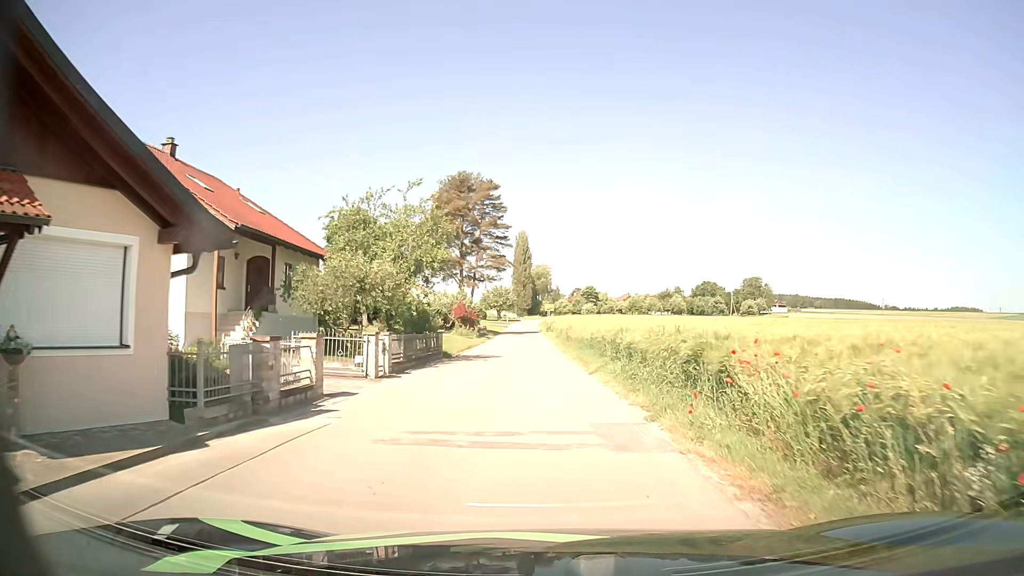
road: unclassified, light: Day
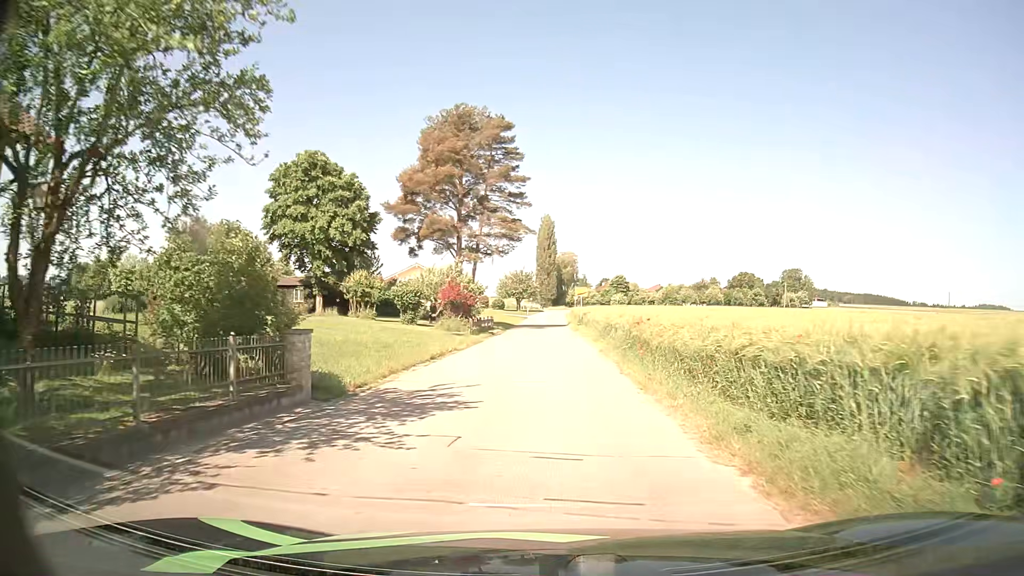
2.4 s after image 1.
(-0.5, +21.0) m; -2°
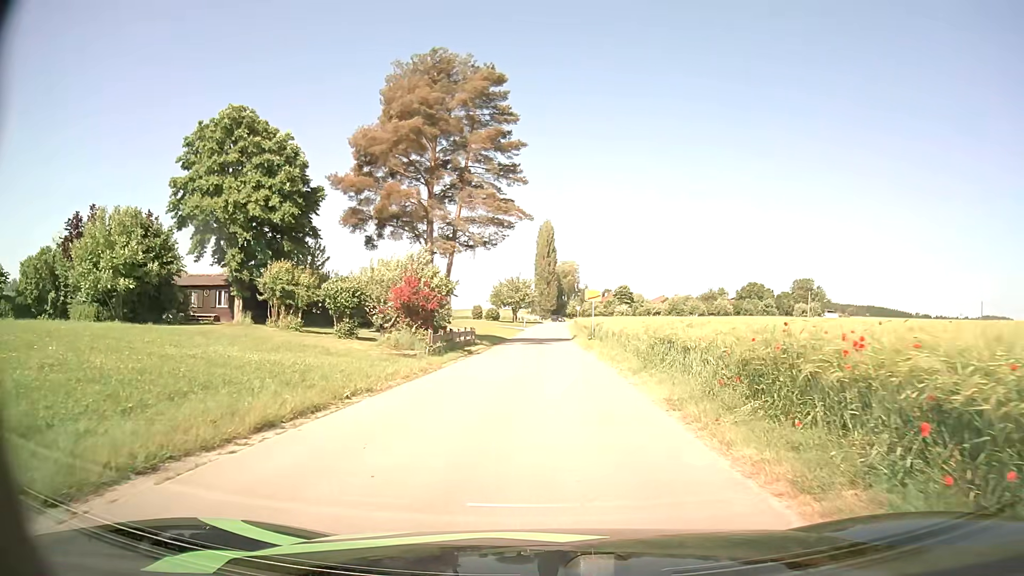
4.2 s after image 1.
(0.0, +13.4) m; 0°
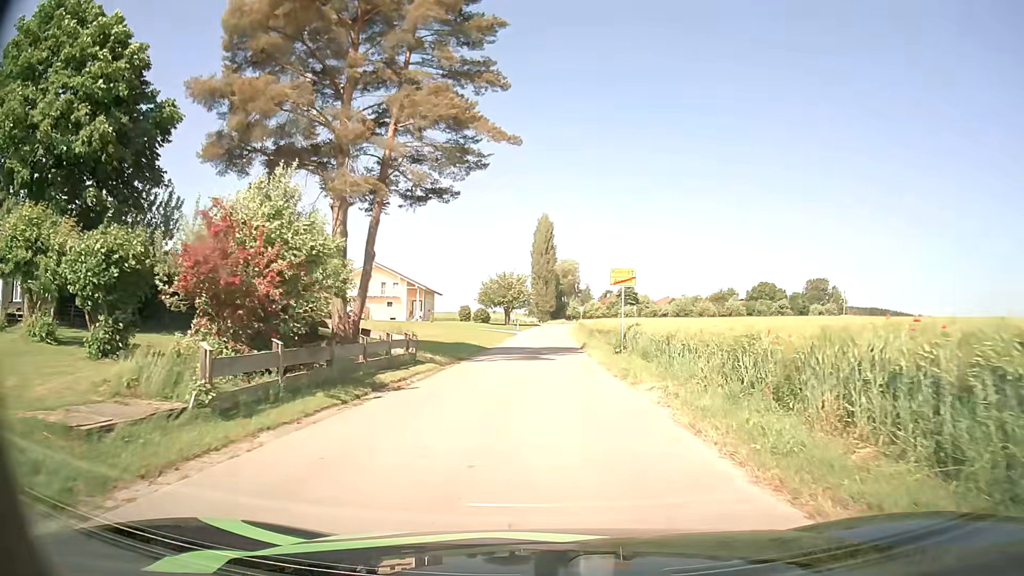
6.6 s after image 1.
(+0.1, +17.0) m; 0°
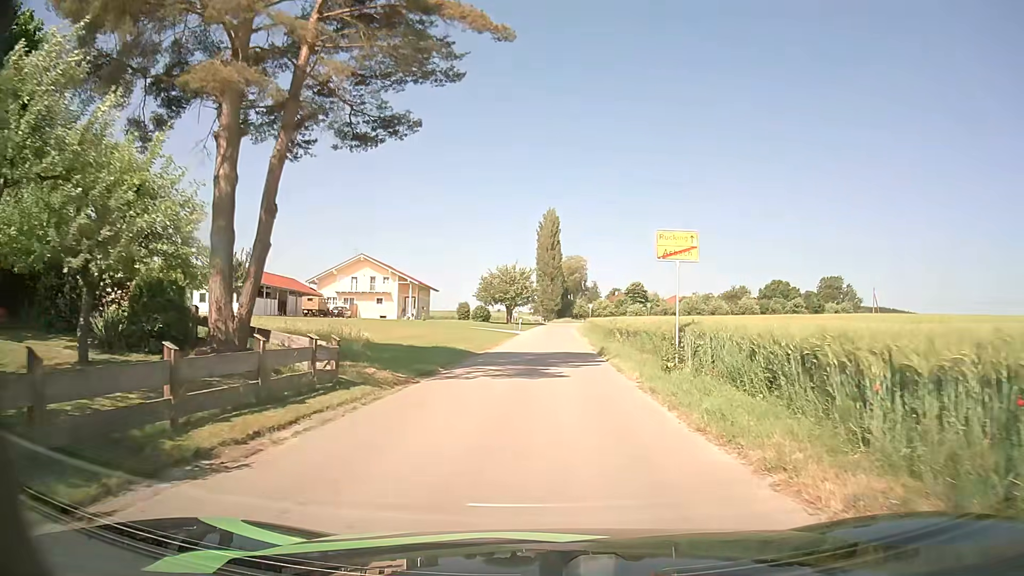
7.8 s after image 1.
(0.0, +9.1) m; -1°
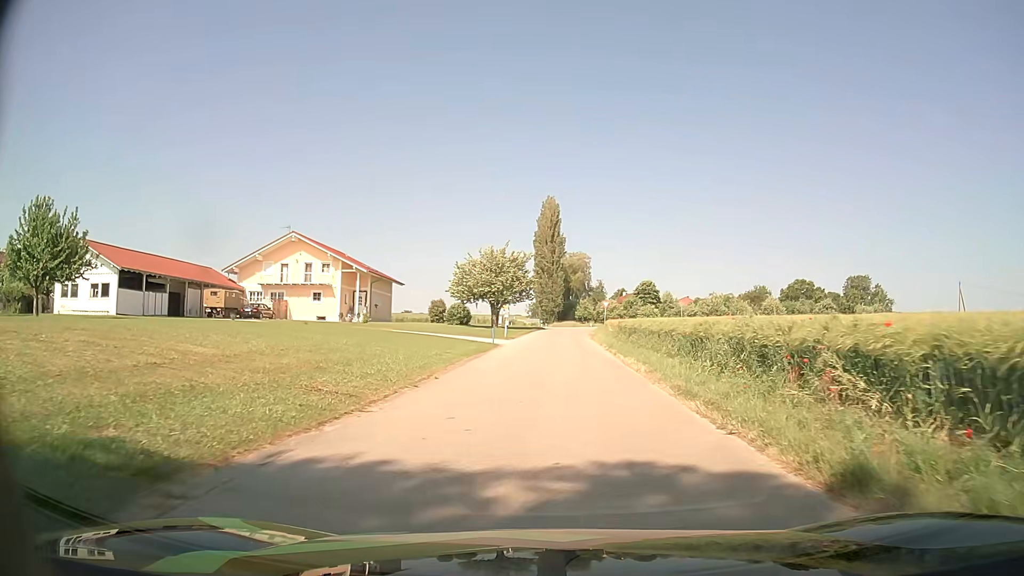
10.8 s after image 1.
(+0.1, +24.6) m; +1°
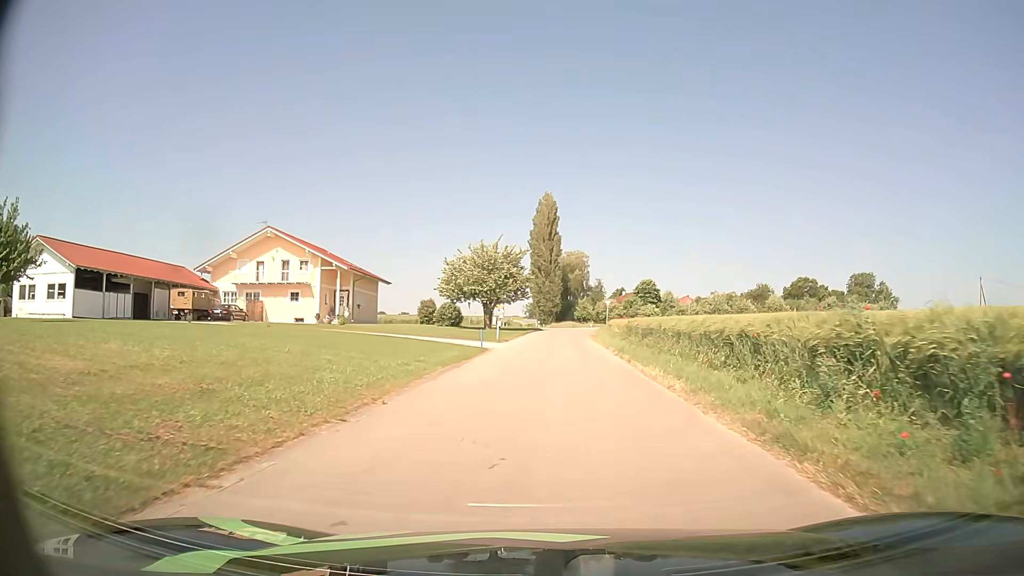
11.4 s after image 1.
(0.0, +5.3) m; 0°
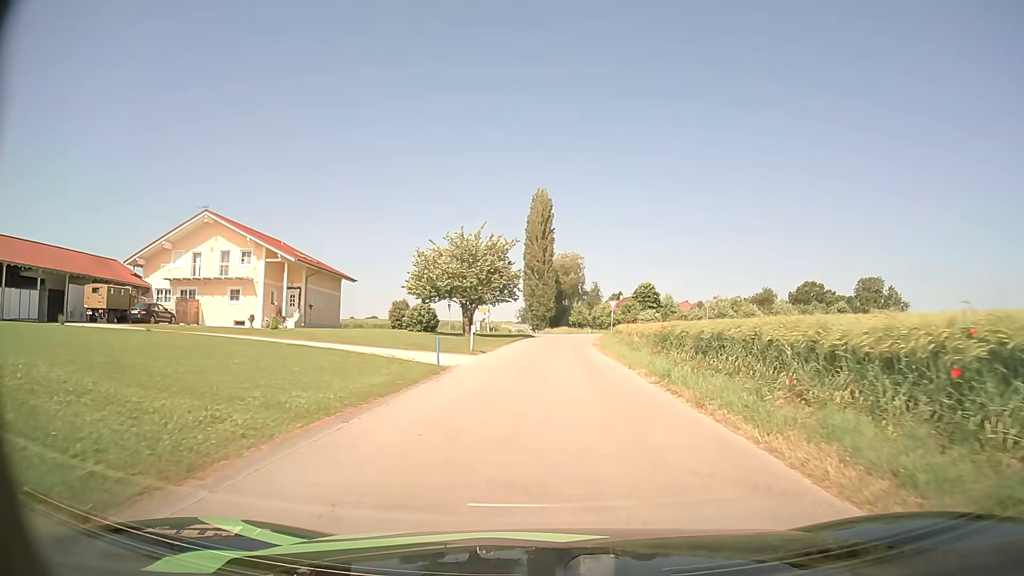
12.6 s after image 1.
(+0.1, +10.9) m; +1°
